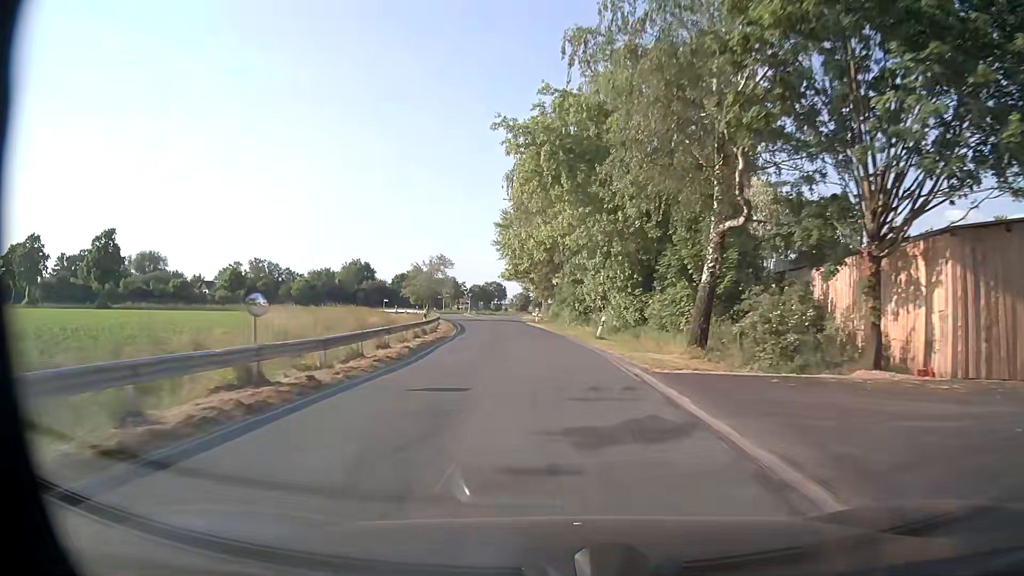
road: secondary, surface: asphalt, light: Day
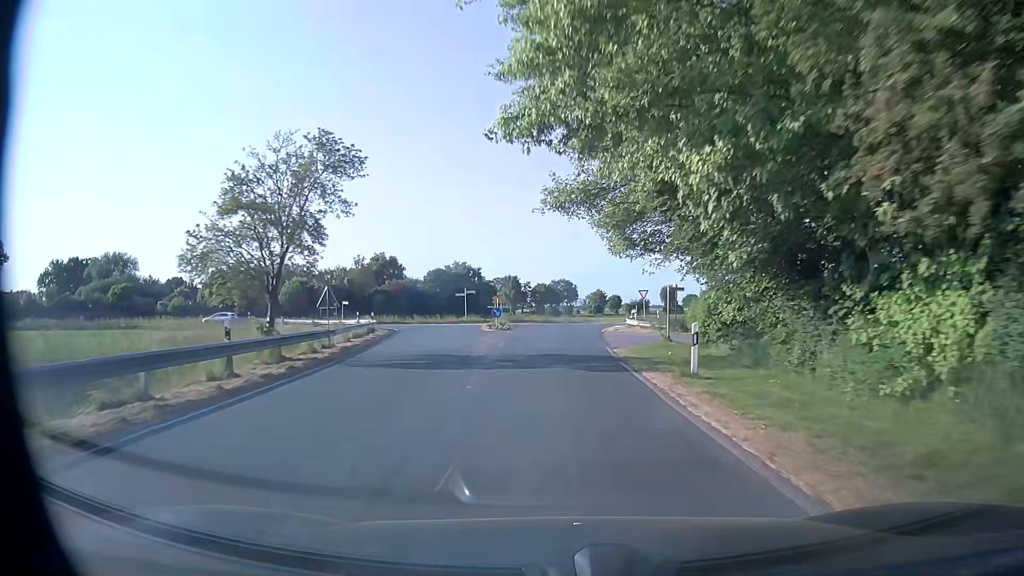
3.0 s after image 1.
(-3.1, +49.9) m; -6°
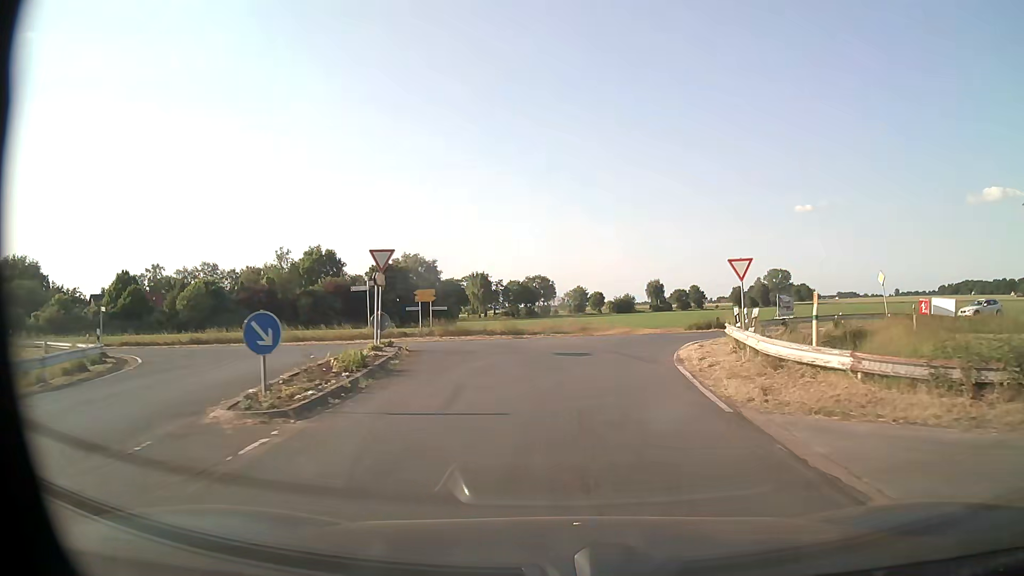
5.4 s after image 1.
(-0.3, +31.0) m; +1°
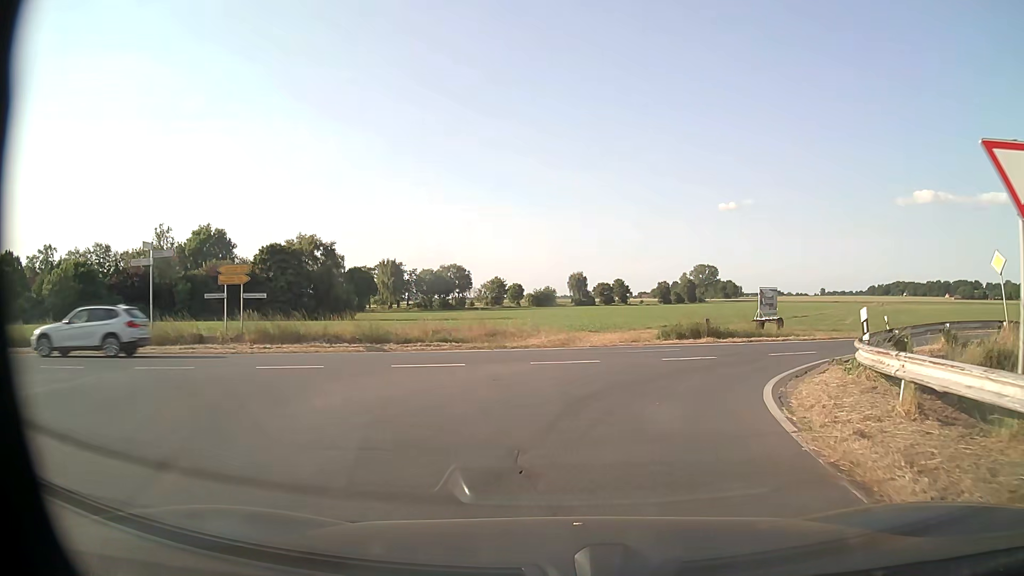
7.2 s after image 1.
(+0.8, +15.9) m; +7°
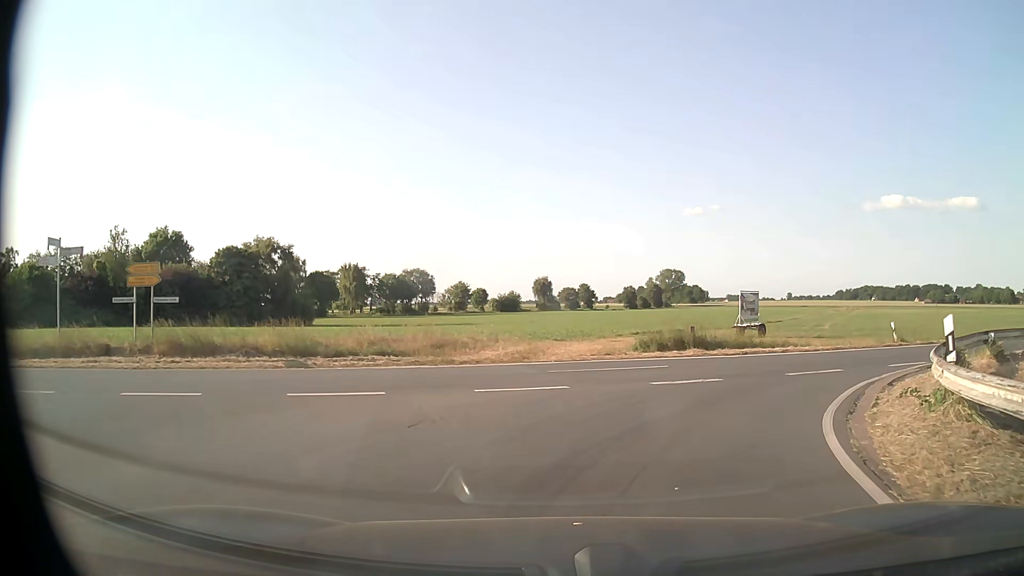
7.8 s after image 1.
(+0.1, +3.7) m; +2°
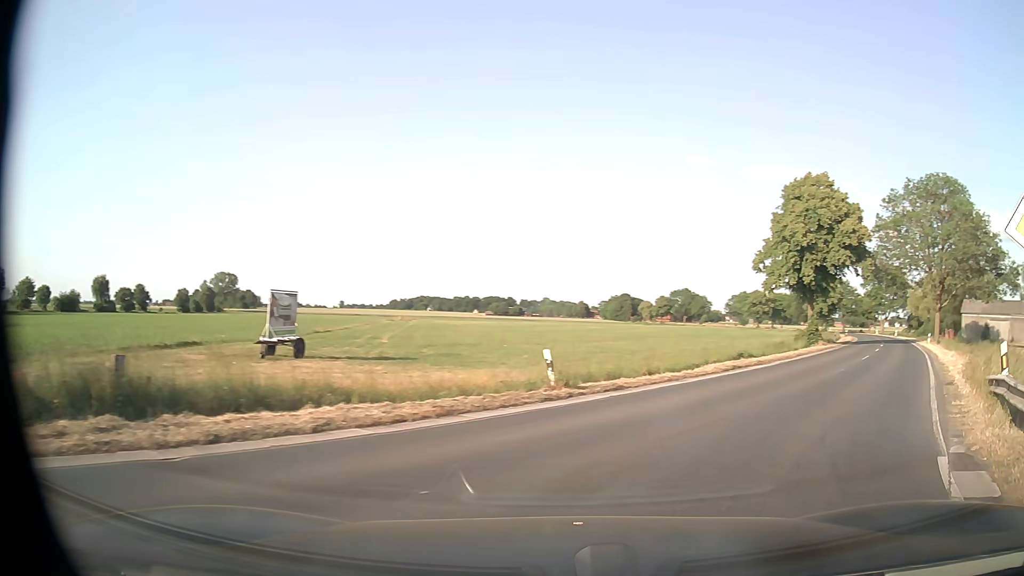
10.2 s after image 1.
(+3.5, +13.4) m; +37°
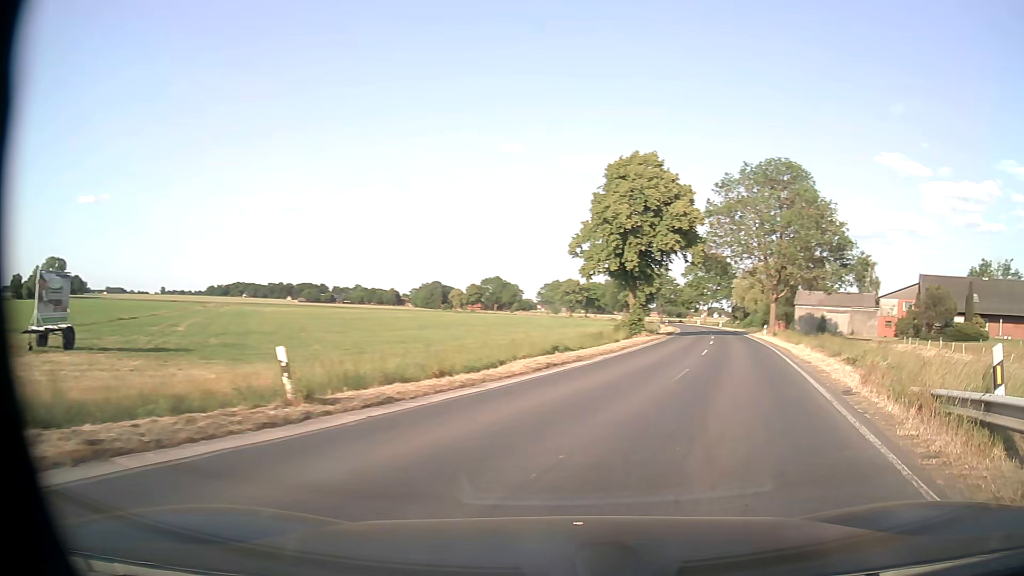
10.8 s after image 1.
(+0.6, +4.6) m; +16°
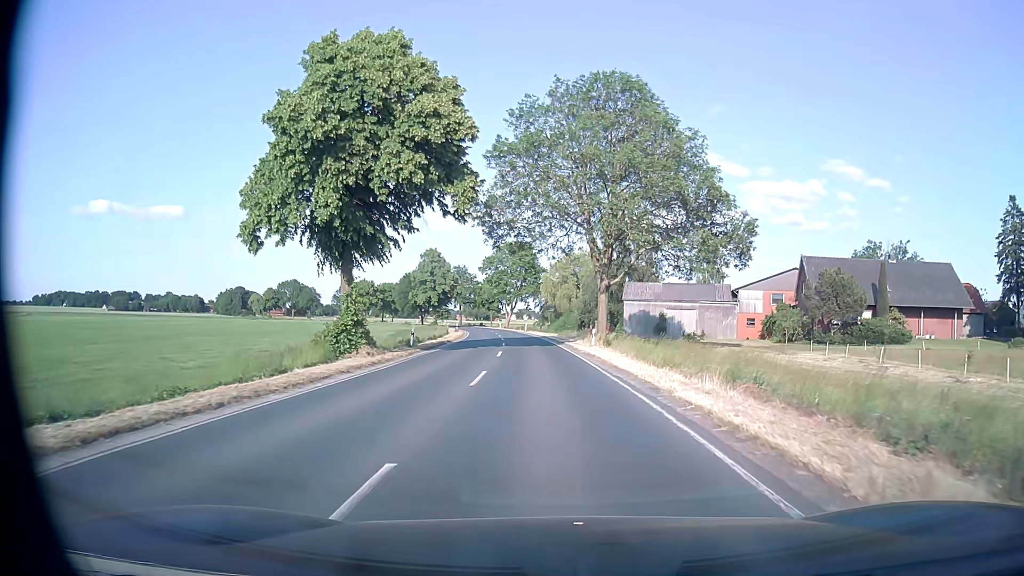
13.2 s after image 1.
(+6.7, +23.3) m; +18°
(0, +10) (0, +20) (-1, +30) (-1, +40) (-2, +50) (-3, +60) (-4, +70) (-5, +80) (-7, +90) (-8, +100) m
